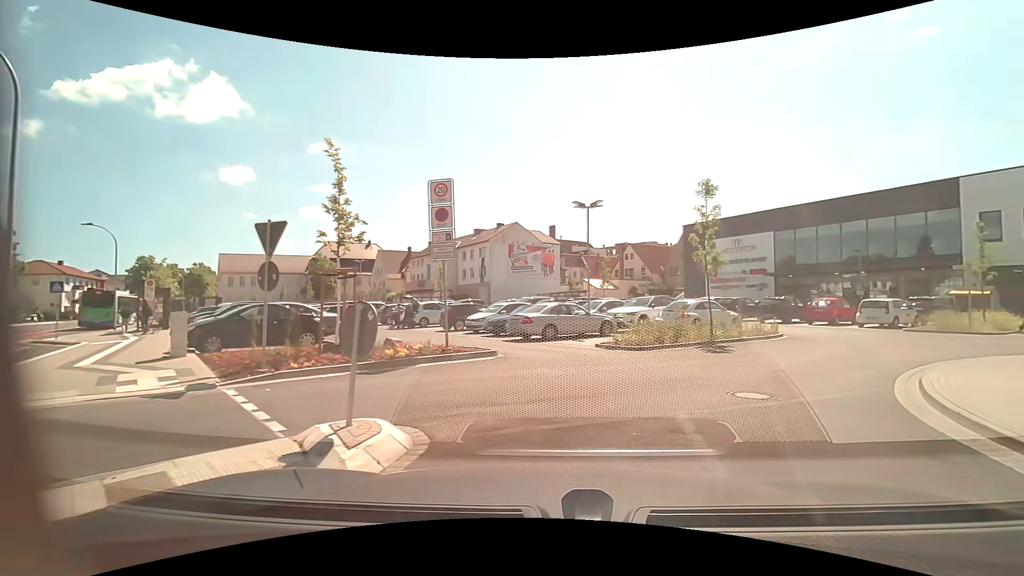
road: unclassified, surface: asphalt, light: Day
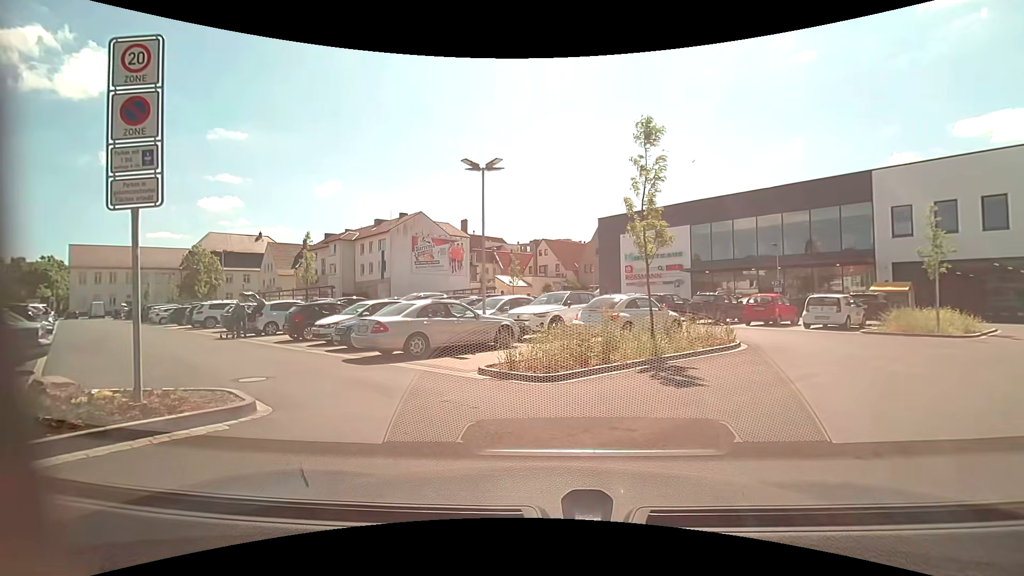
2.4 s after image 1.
(+1.1, +6.8) m; +10°
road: residential
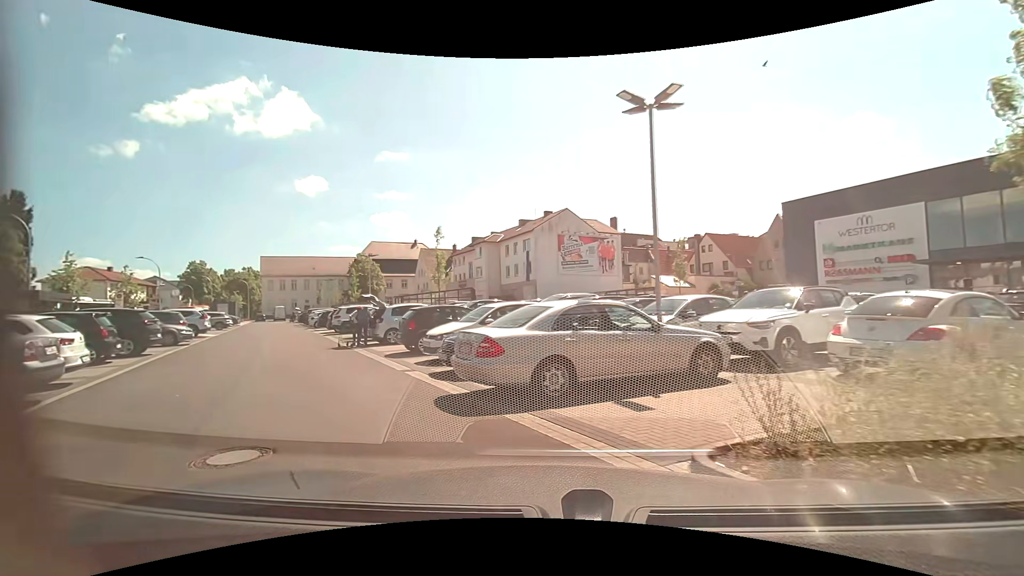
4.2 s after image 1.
(-0.6, +5.5) m; -16°
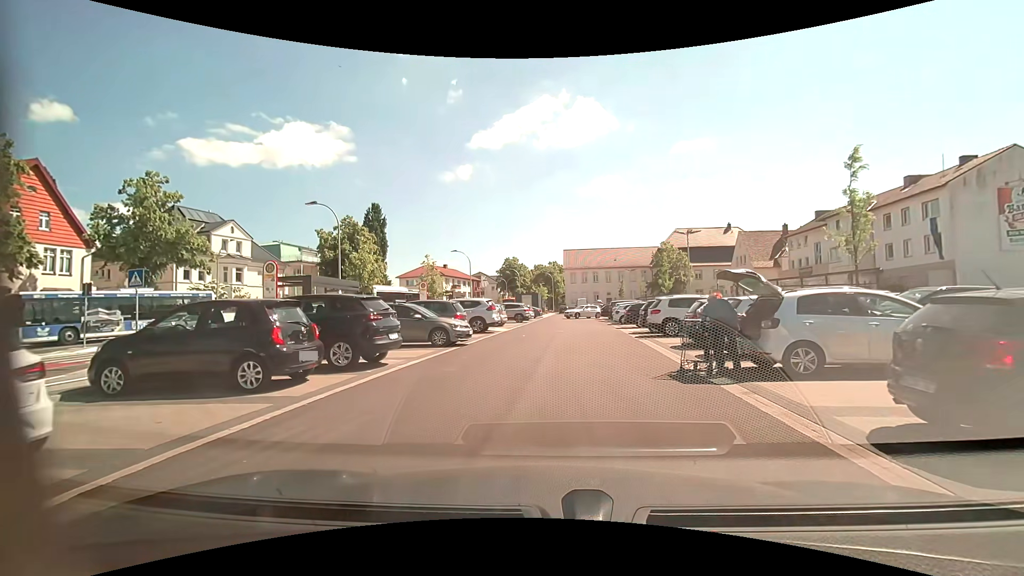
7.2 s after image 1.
(-3.8, +9.6) m; -34°
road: service
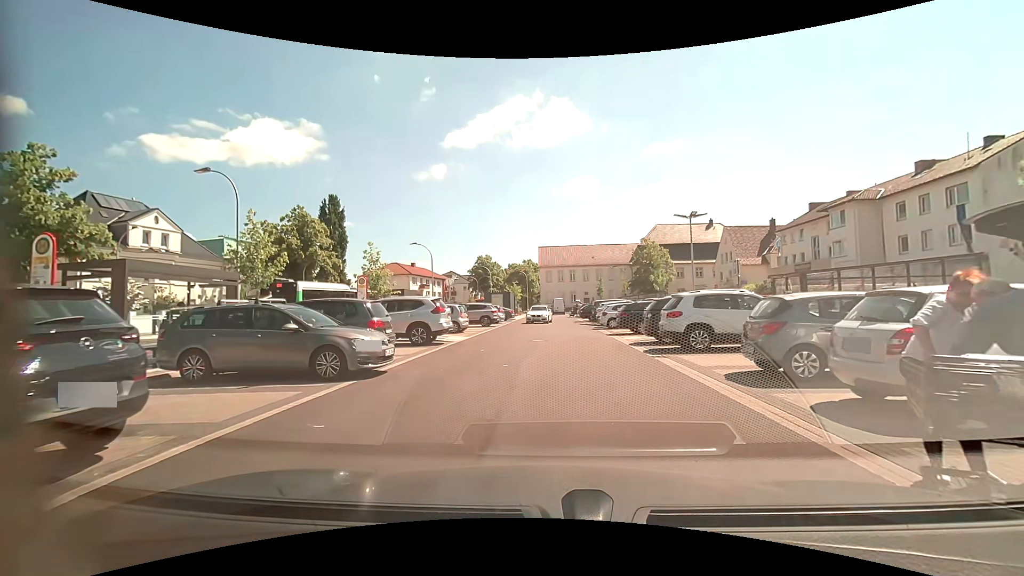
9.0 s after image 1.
(+0.2, +6.8) m; +2°
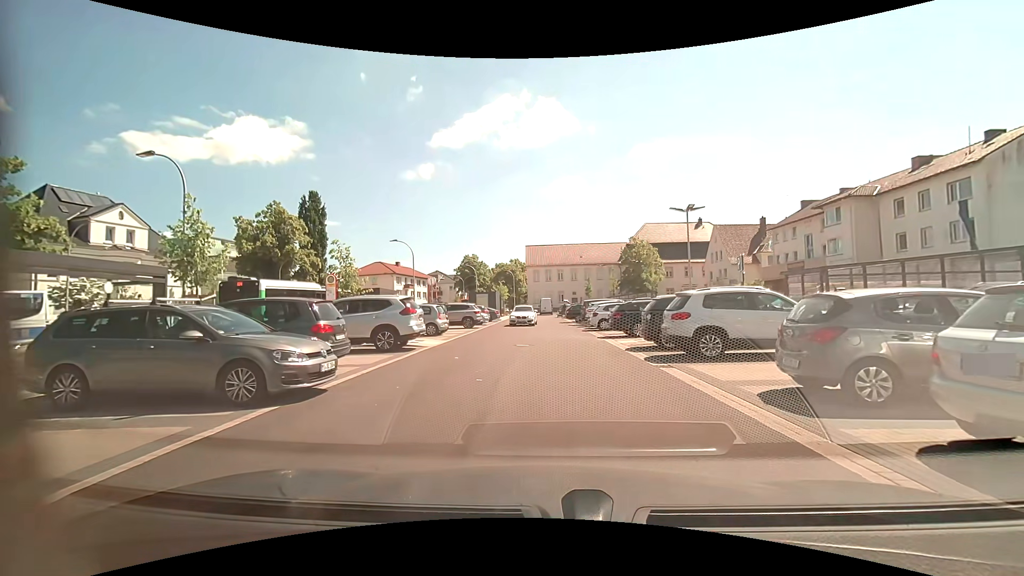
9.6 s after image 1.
(+0.1, +2.1) m; +2°
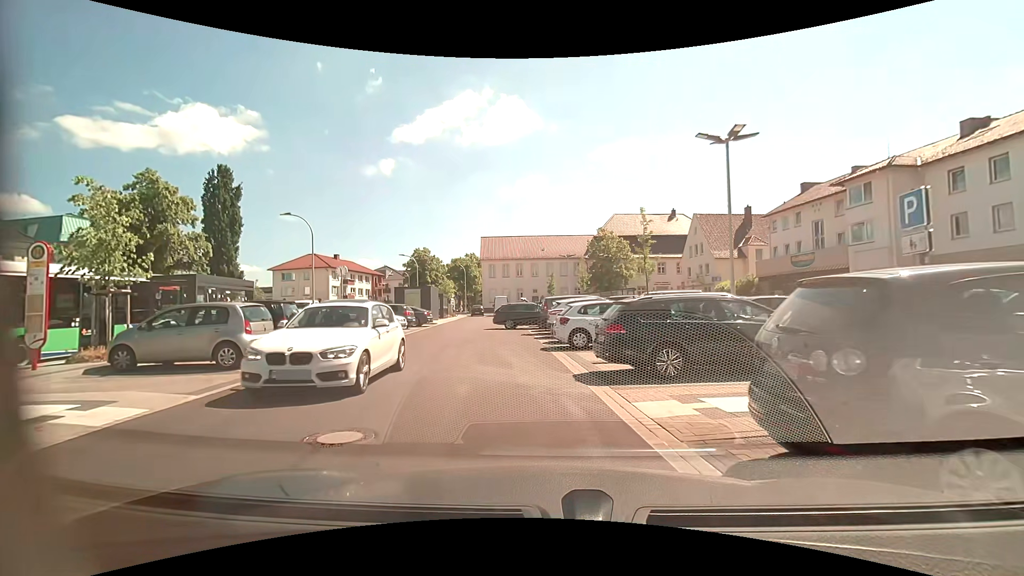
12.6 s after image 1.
(+0.8, +11.9) m; +4°
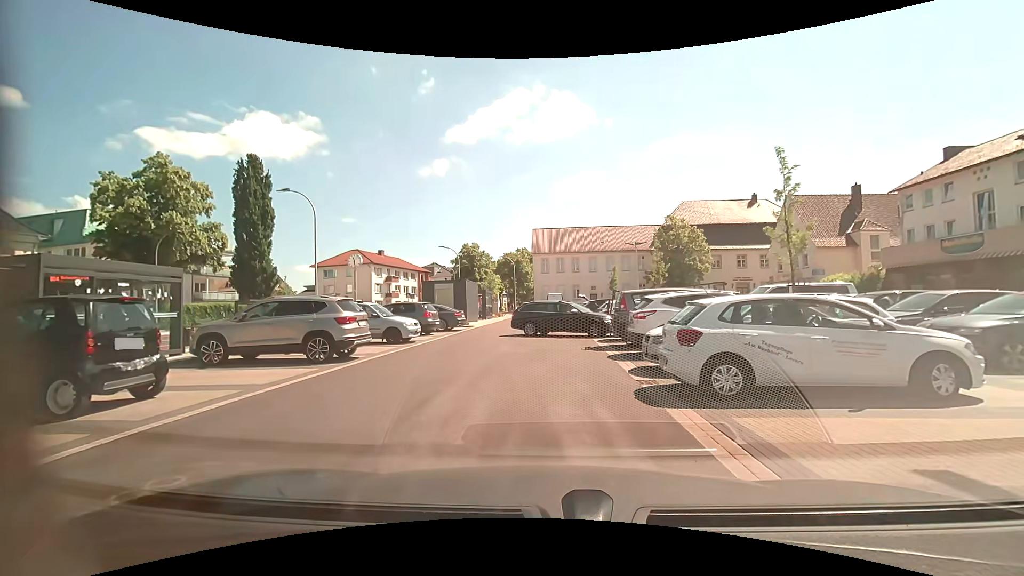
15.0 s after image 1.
(-0.3, +7.8) m; -5°
